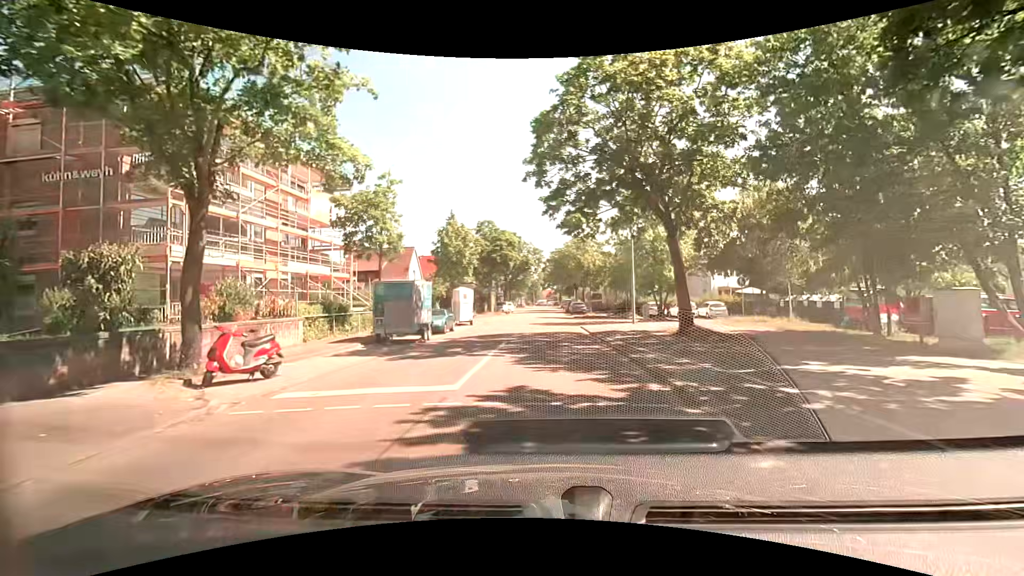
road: residential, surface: asphalt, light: Day
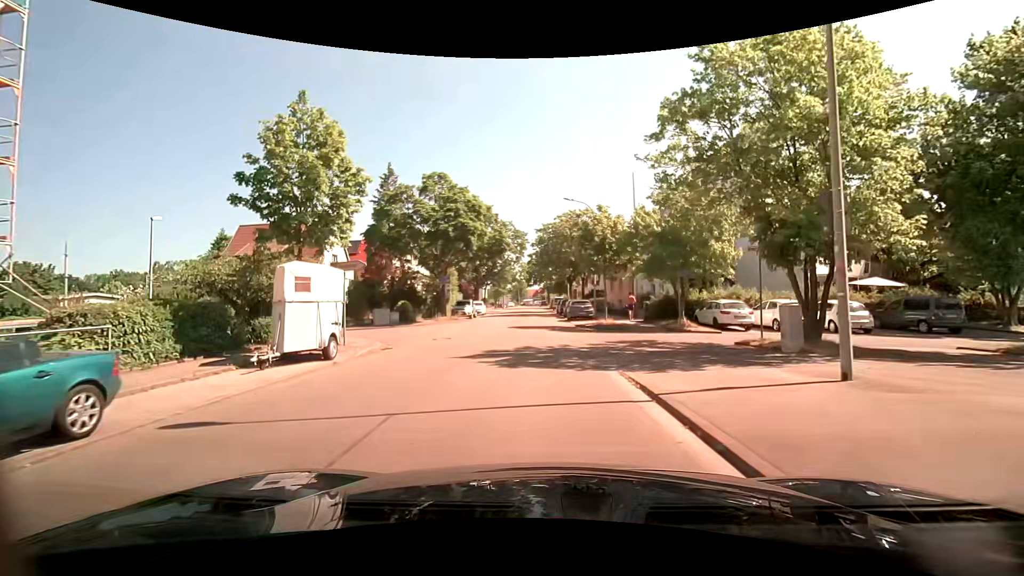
(+0.1, +21.3) m; +2°
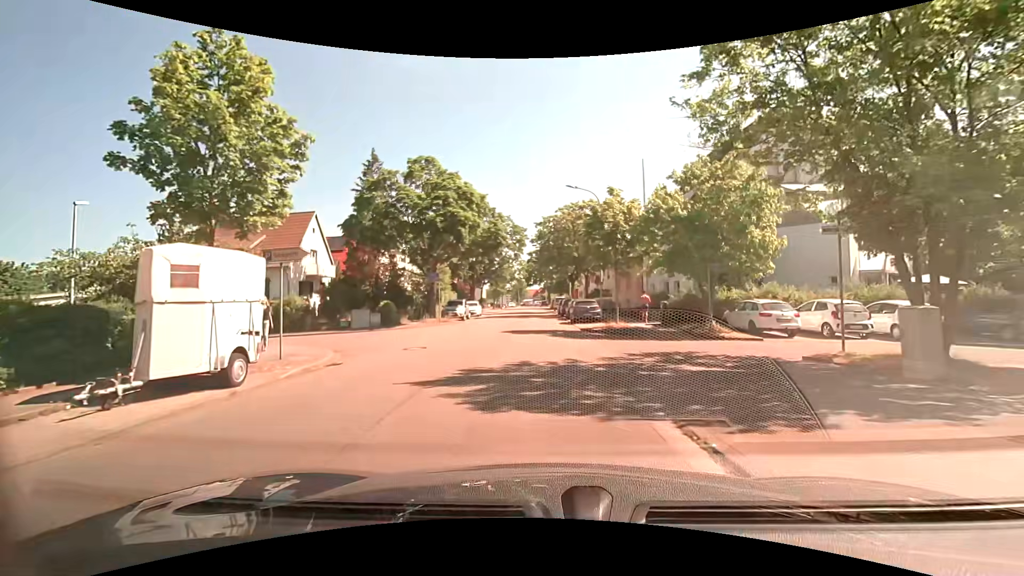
(-0.1, +4.2) m; -1°
